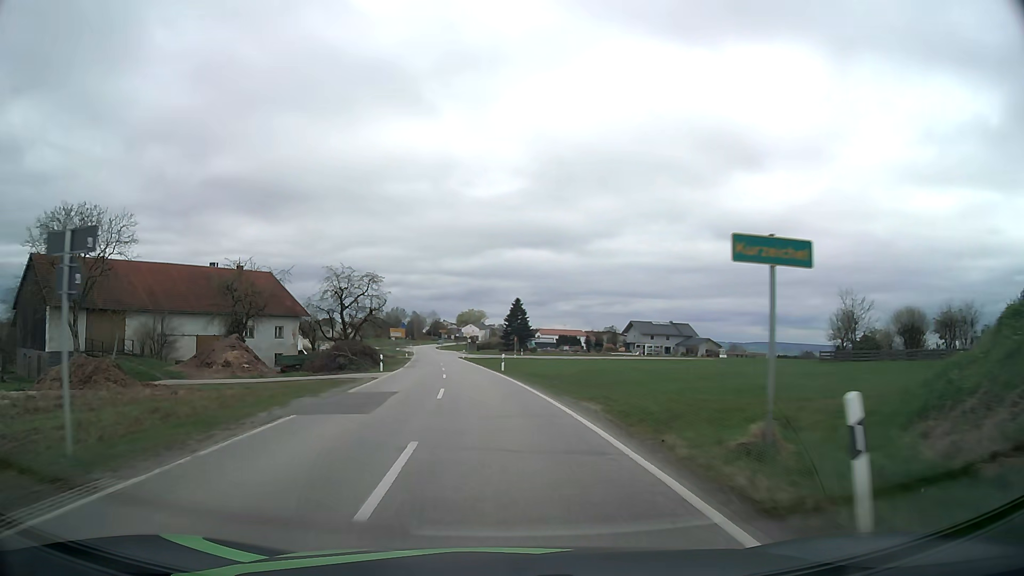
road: secondary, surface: asphalt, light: Day
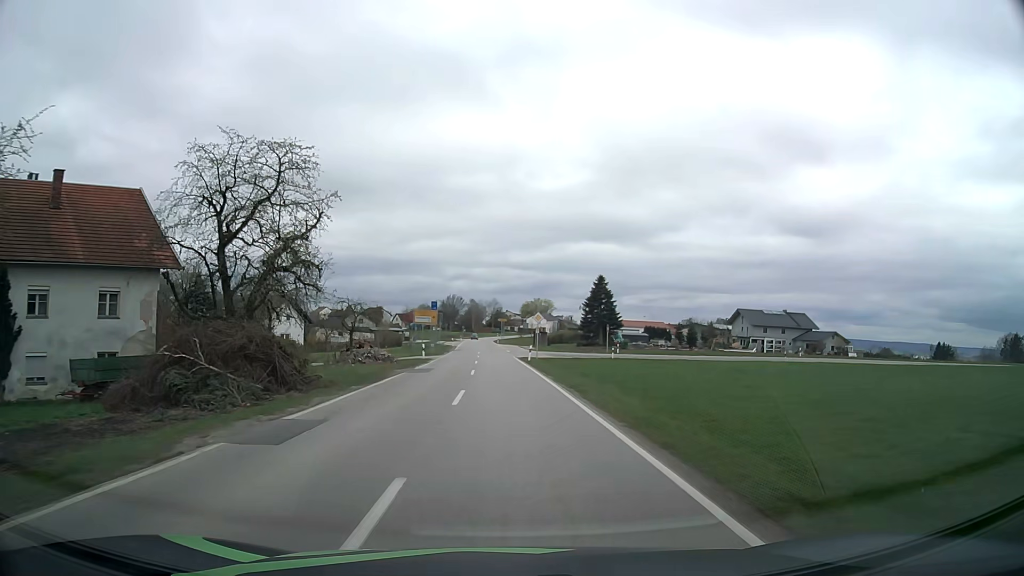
(-2.5, +38.4) m; -6°
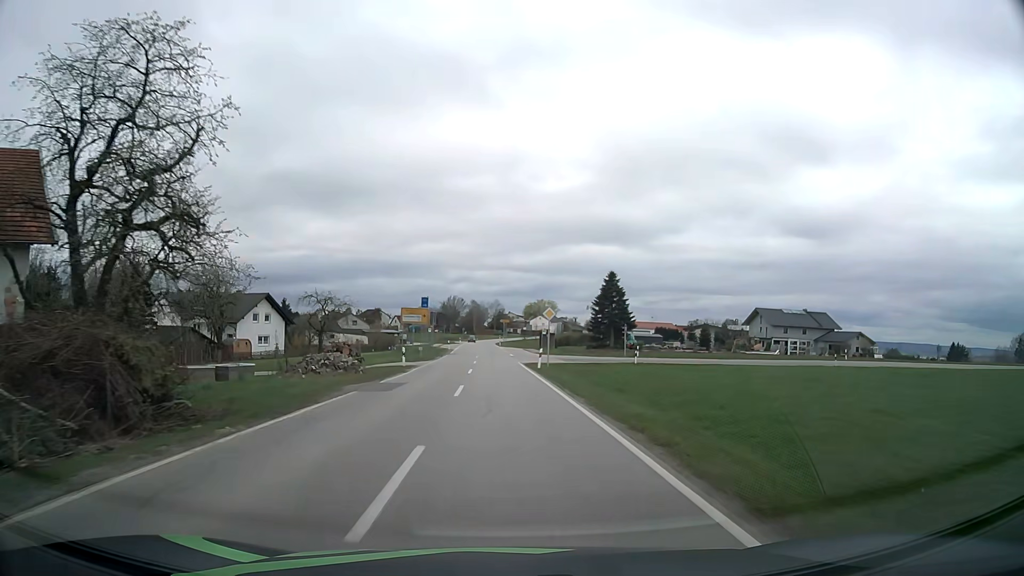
(0.0, +9.7) m; 0°
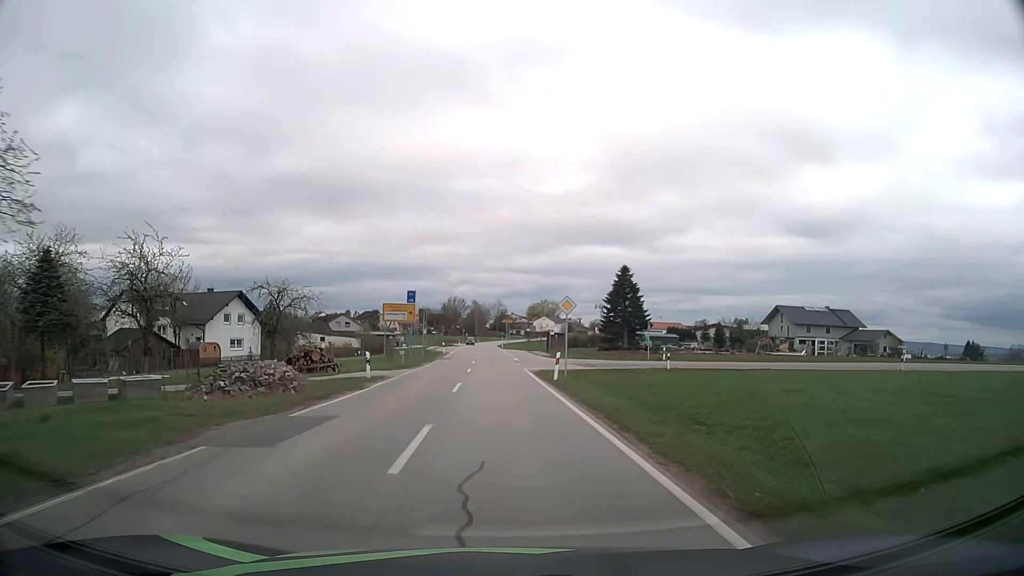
(0.0, +9.7) m; 0°
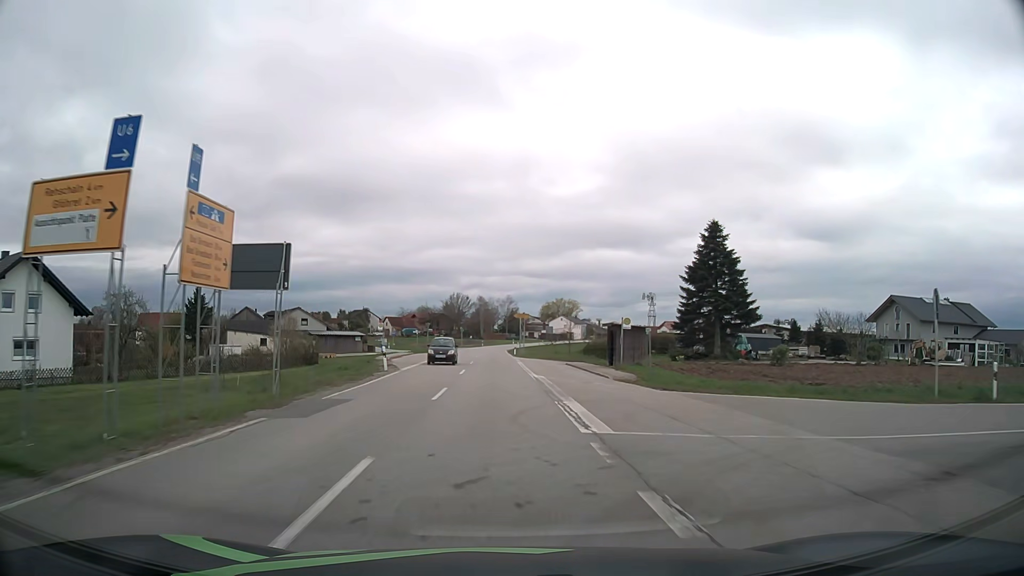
(-0.5, +38.6) m; -1°
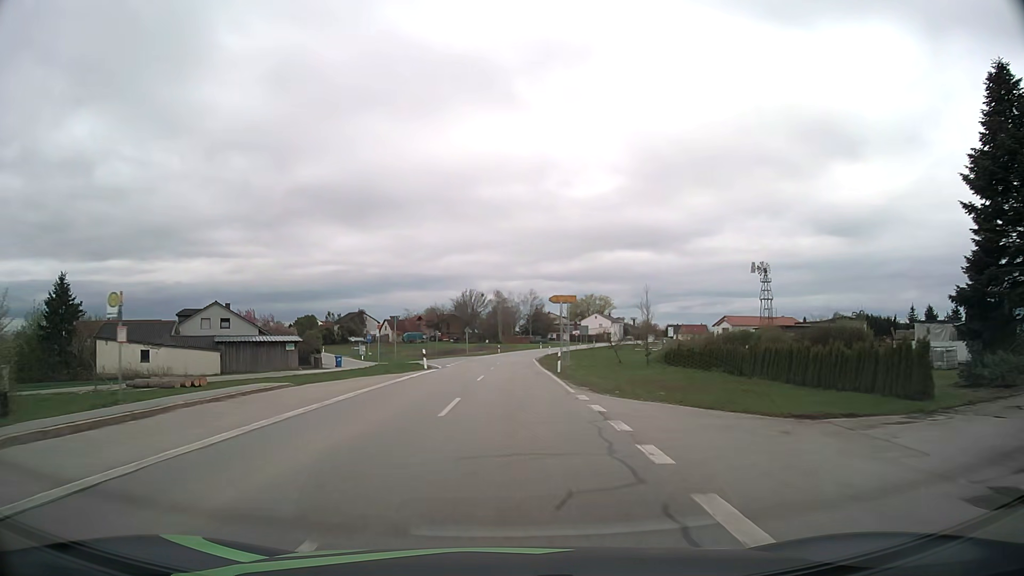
(-0.5, +38.7) m; -2°
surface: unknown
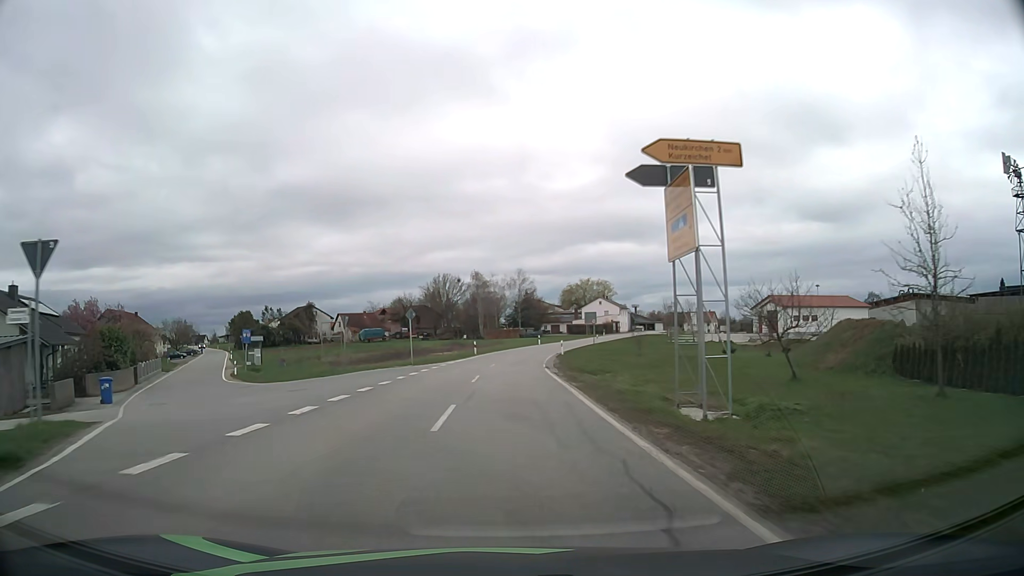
(+0.2, +37.5) m; +1°
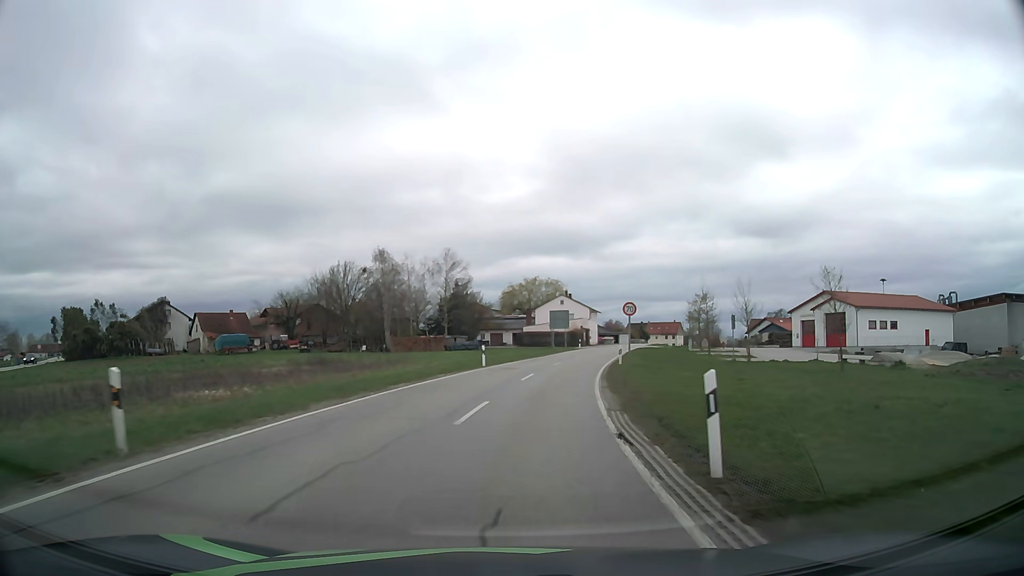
(+1.2, +45.8) m; +6°
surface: asphalt
(0, +10) (+1, +20) (+3, +30) (+4, +40) (+6, +49) (+9, +59) (+11, +69) (+13, +79) (+16, +88) (+18, +98) m
